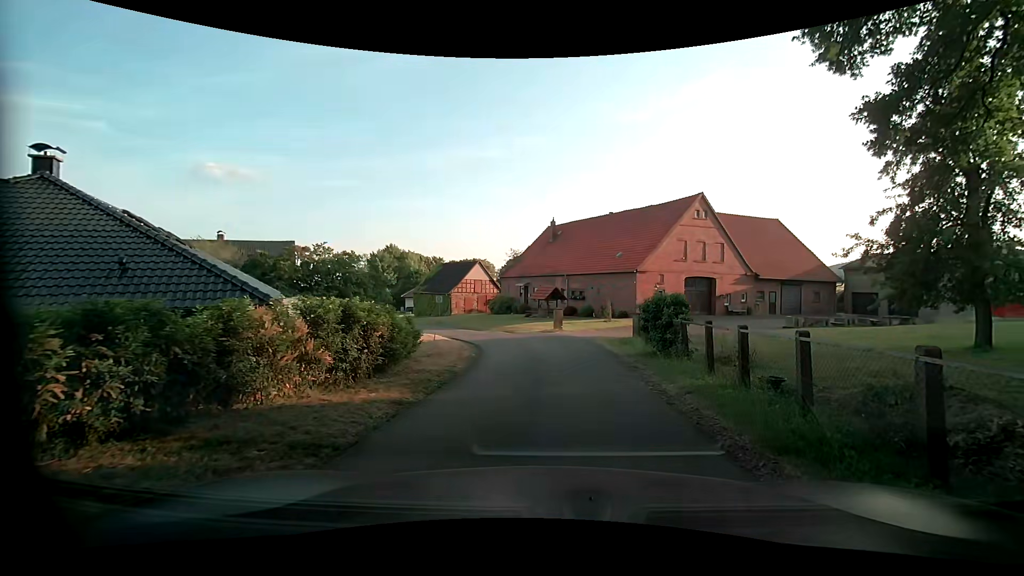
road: secondary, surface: asphalt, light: Day
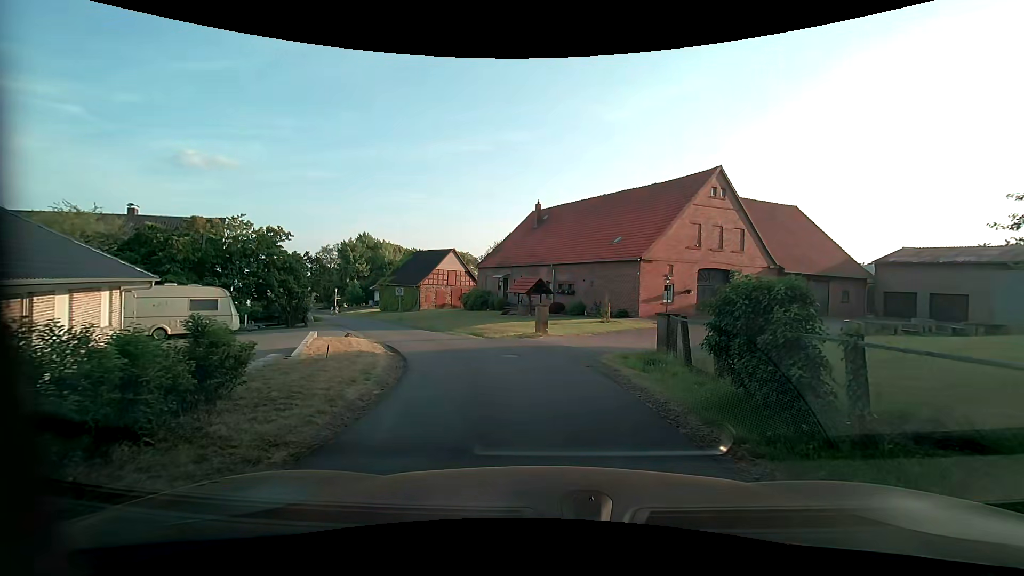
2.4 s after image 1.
(+0.2, +7.8) m; +2°
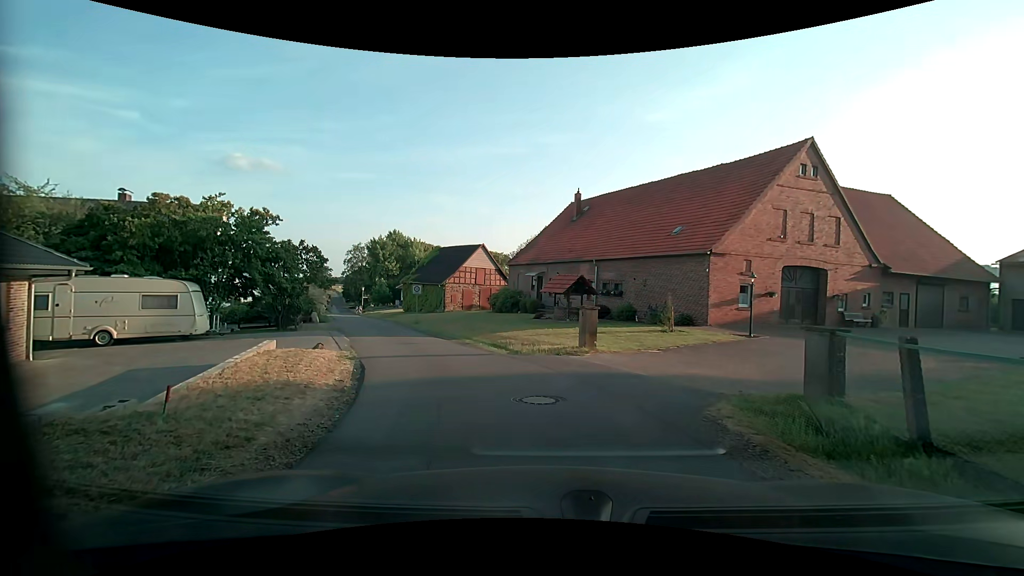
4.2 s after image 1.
(-0.2, +5.7) m; -4°
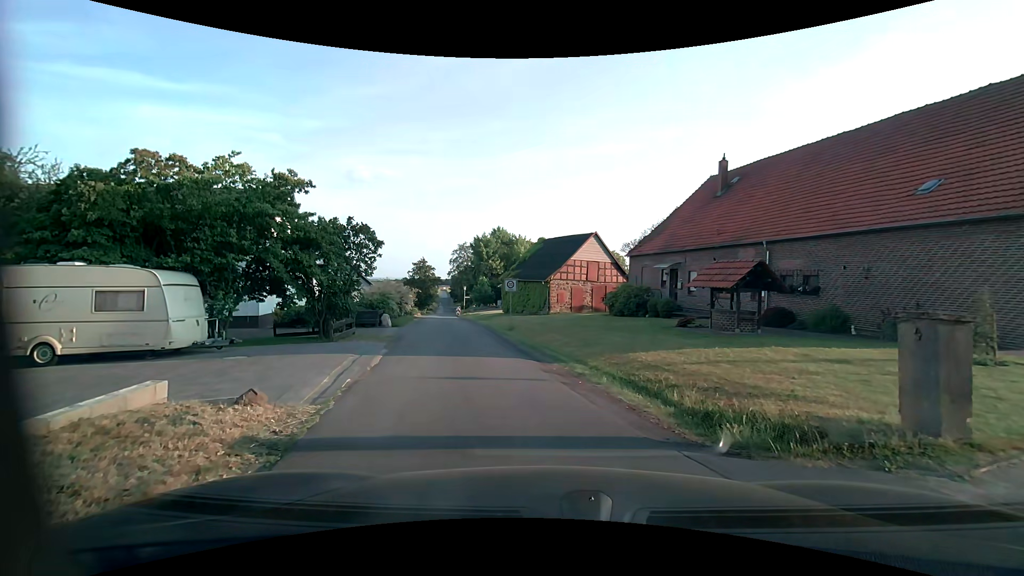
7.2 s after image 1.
(-0.9, +8.4) m; -13°
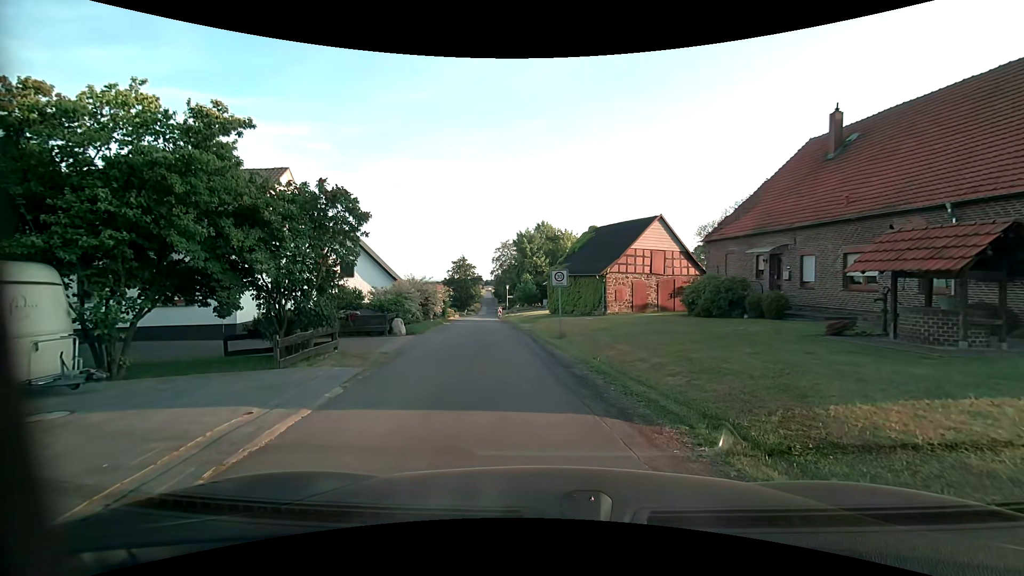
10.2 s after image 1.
(-0.3, +6.4) m; -3°
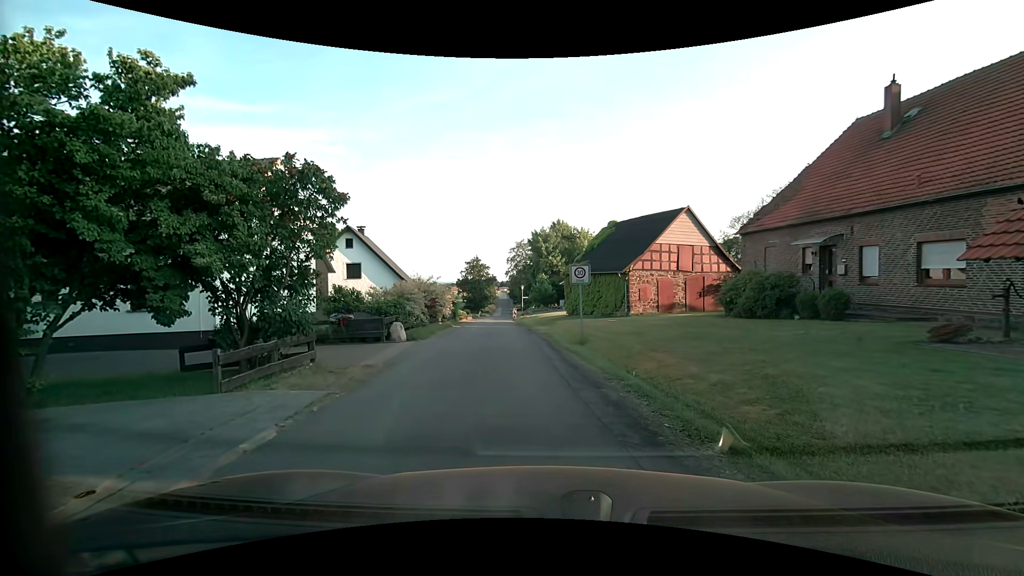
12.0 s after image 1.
(-0.1, +2.4) m; -2°
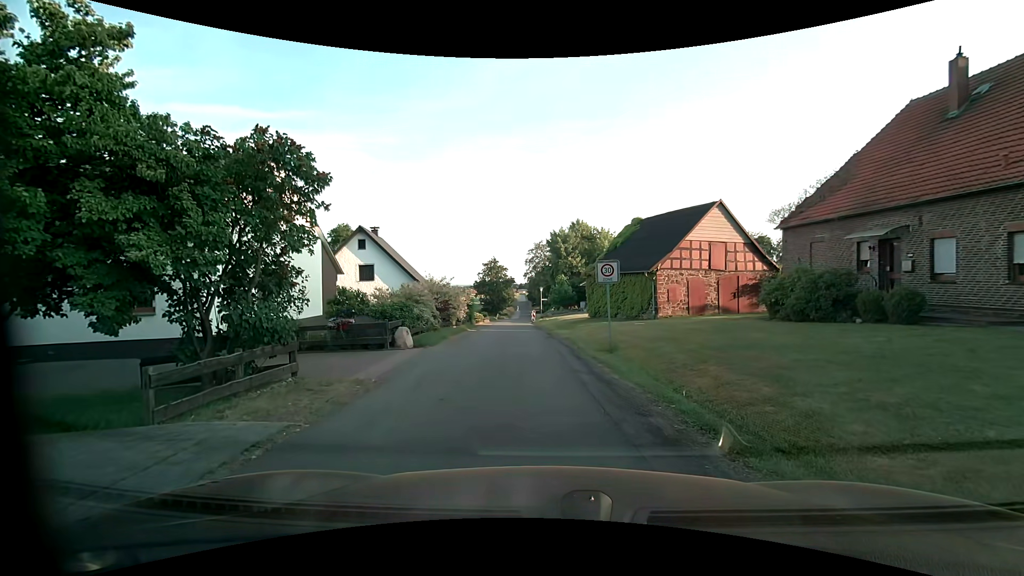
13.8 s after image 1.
(0.0, +2.0) m; 0°
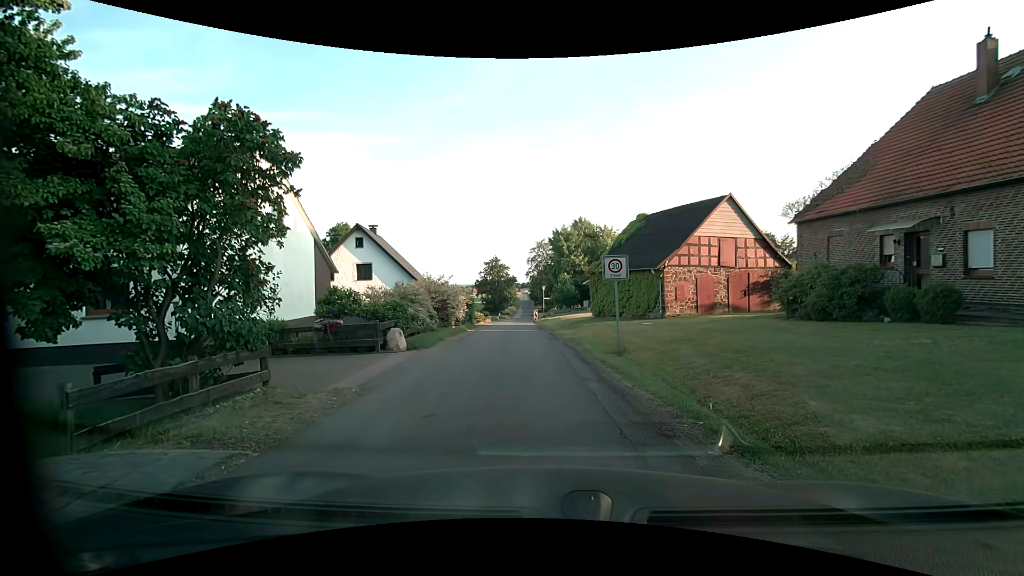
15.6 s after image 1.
(0.0, +1.1) m; 0°
